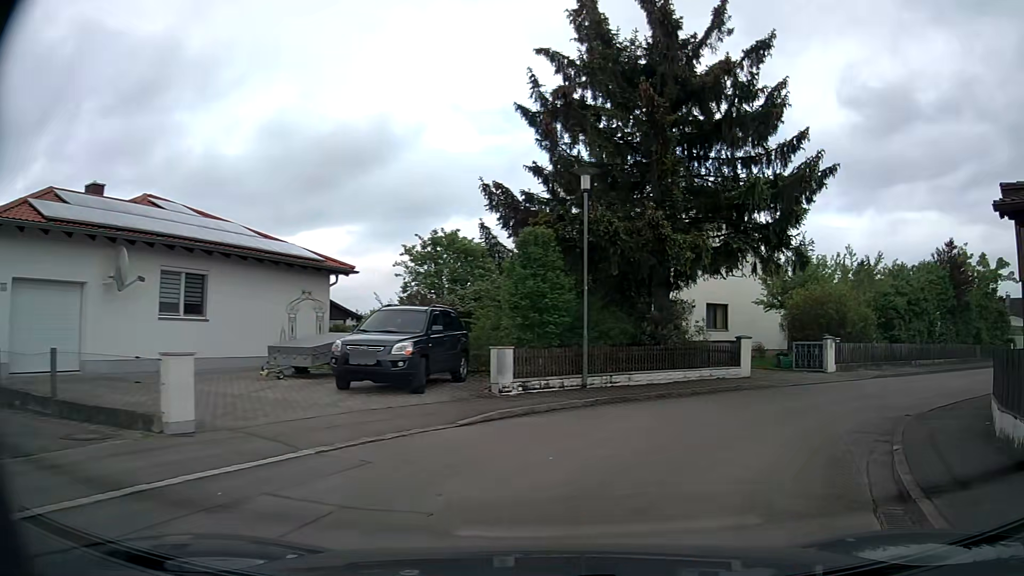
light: Day
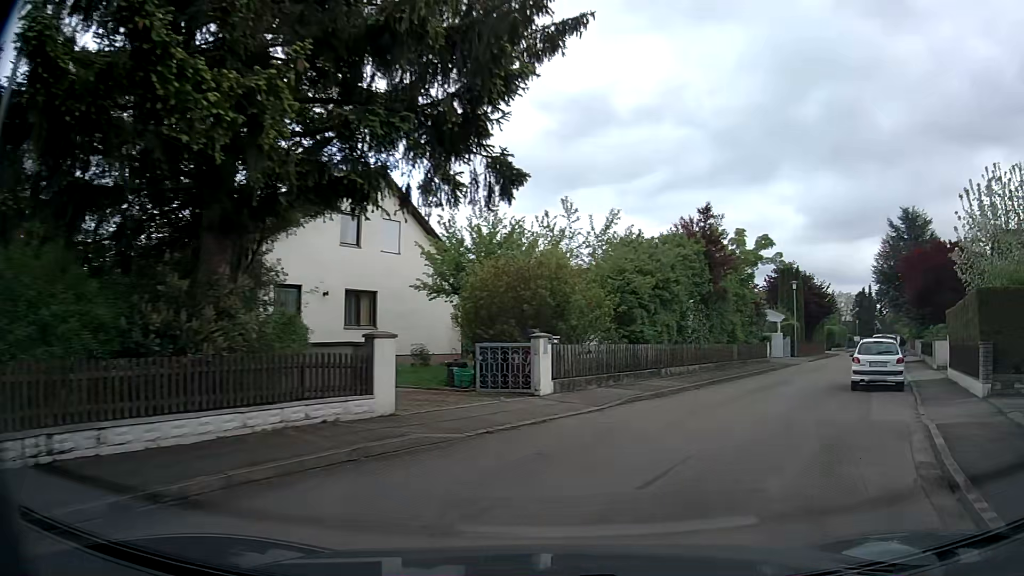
(+2.4, +10.2) m; +27°
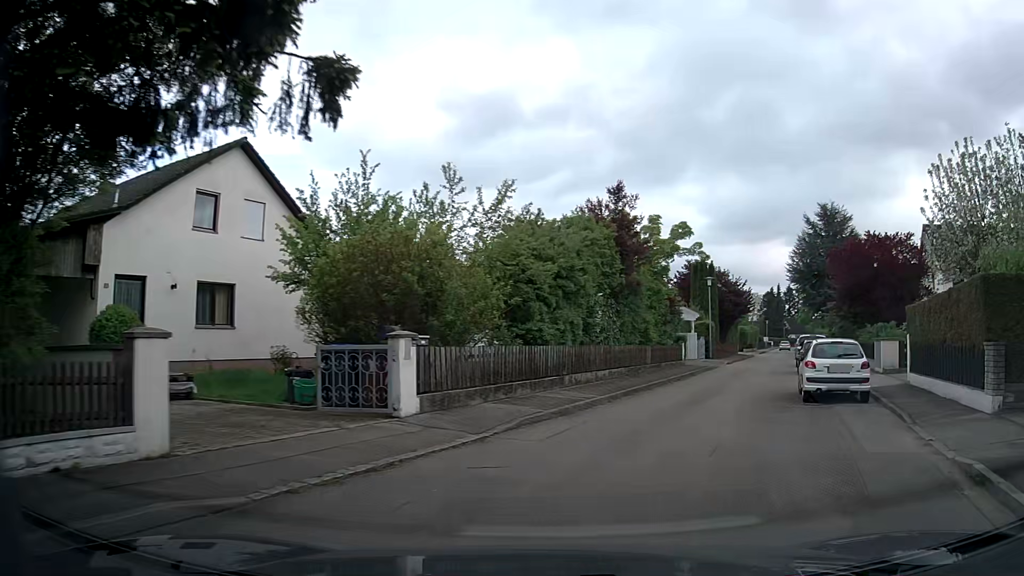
(+0.3, +3.8) m; +9°
(+1, +10) (+5, +19) (+8, +29) (+12, +38) (+15, +47) (+19, +57) (+23, +66) (+26, +75) (+30, +85) (+33, +94) m
